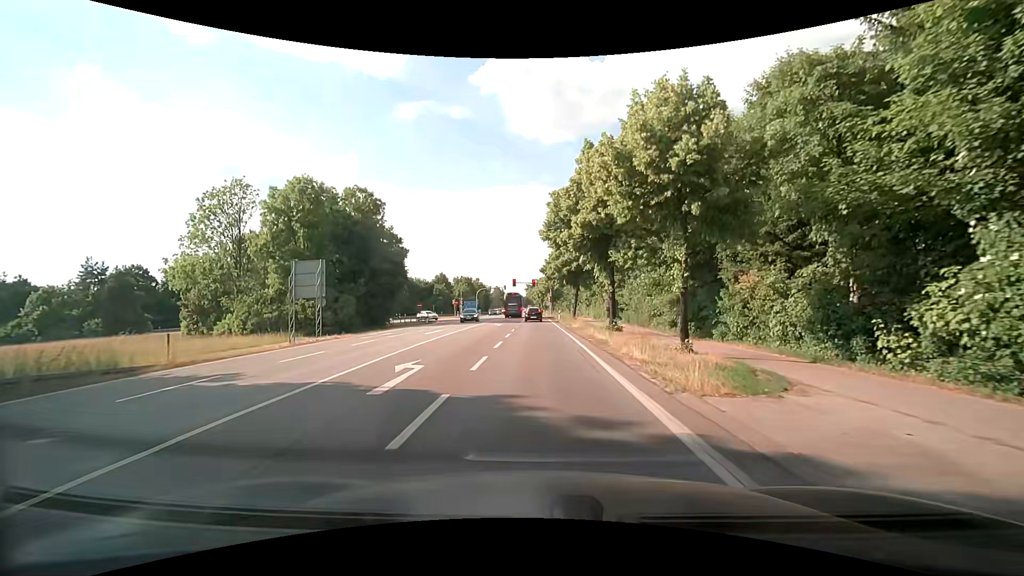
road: secondary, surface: asphalt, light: Day
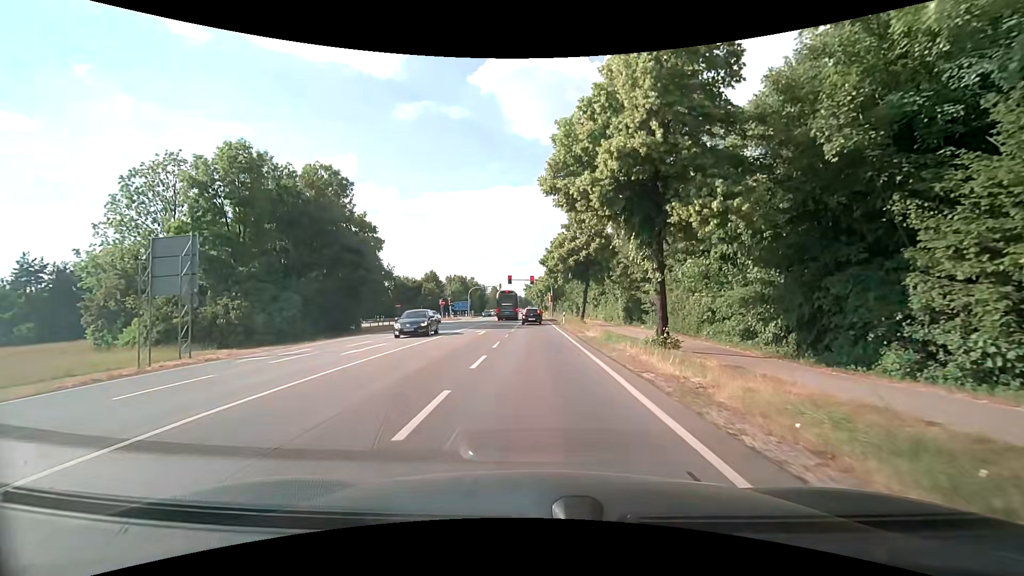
(+0.1, +11.5) m; 0°
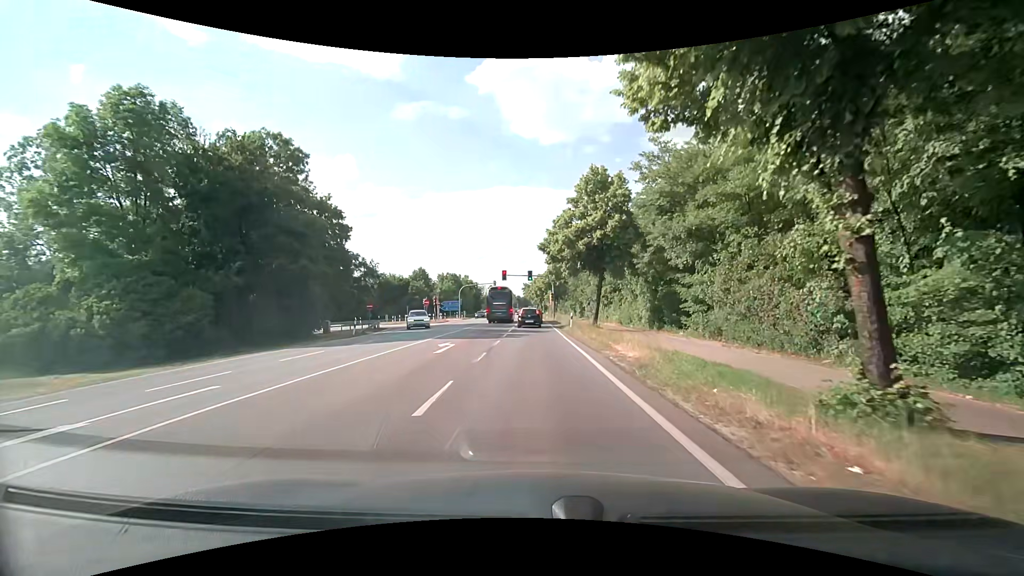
(0.0, +10.8) m; +1°
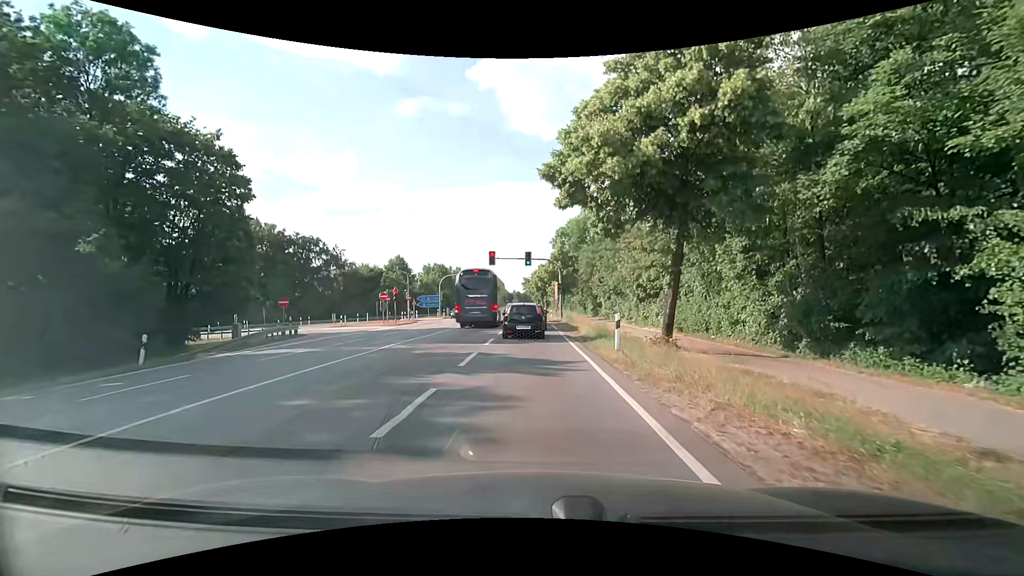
(-0.2, +18.7) m; -1°
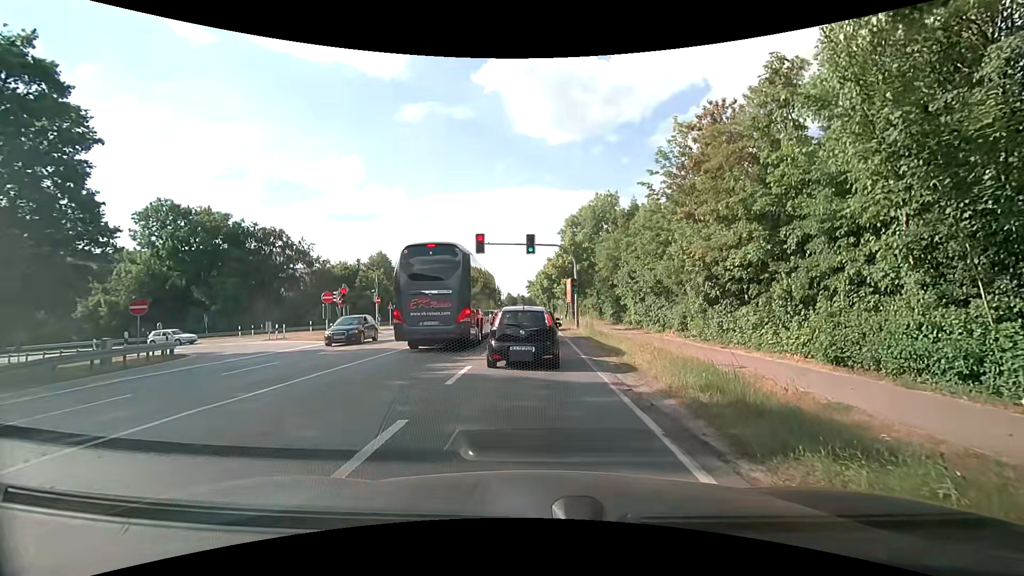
(-0.1, +13.5) m; -2°
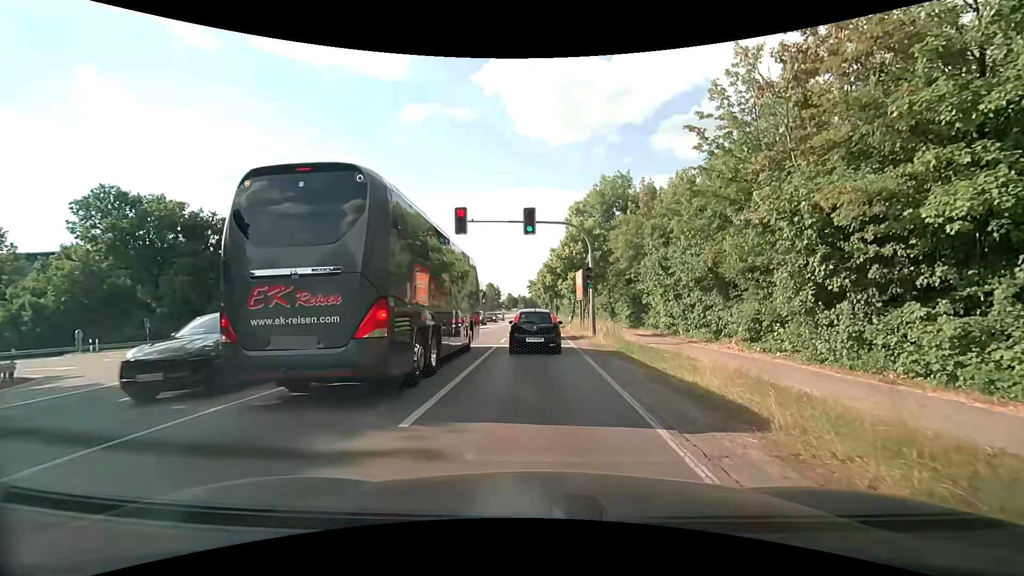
(+0.2, +9.4) m; +2°
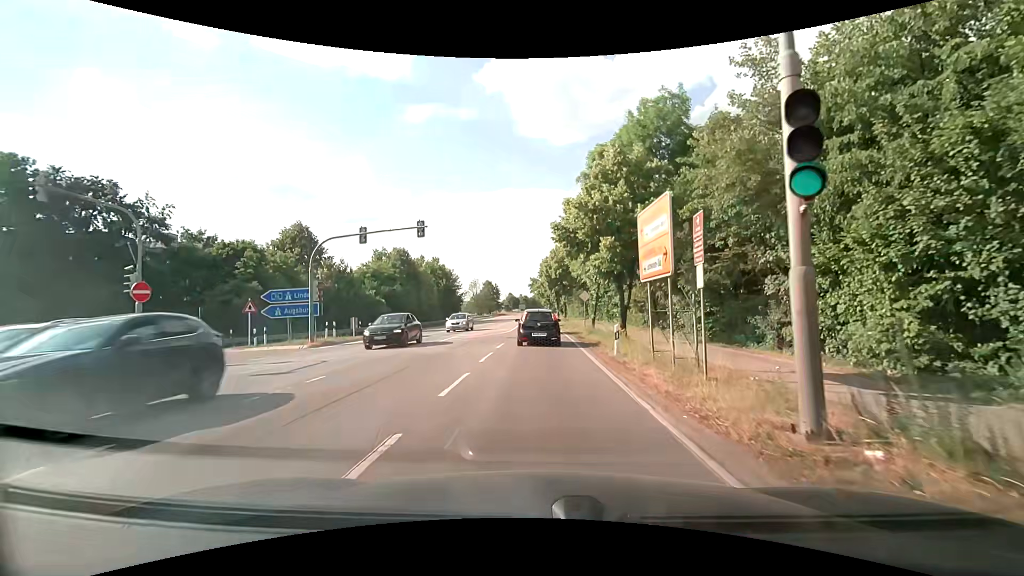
(-0.2, +20.5) m; -1°
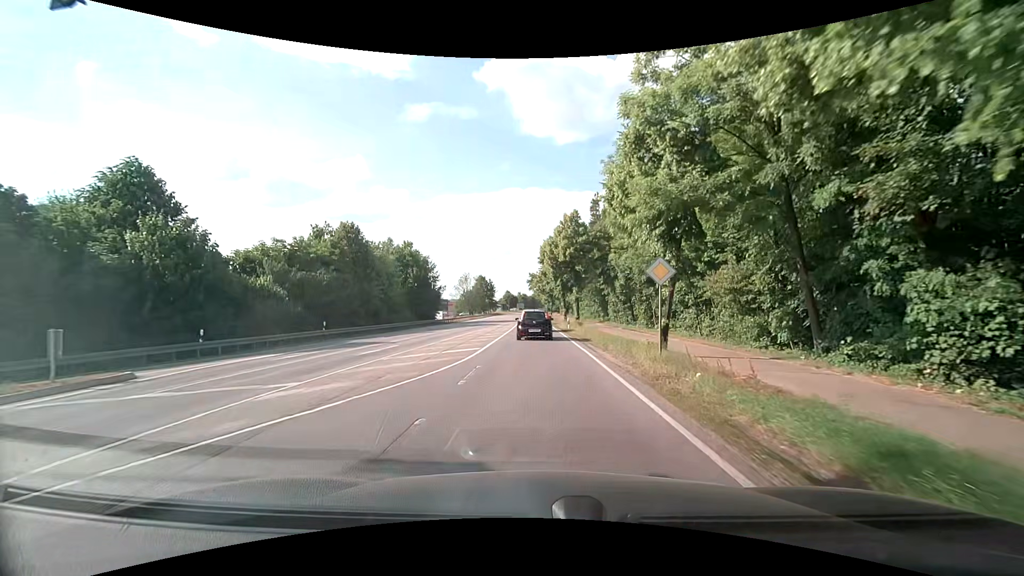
(+0.2, +22.0) m; +1°
(0, +10) (0, +20) (0, +30) (0, +40) (0, +50) (-1, +60) (-1, +70) (-1, +80) (-1, +90) (-1, +100) m
